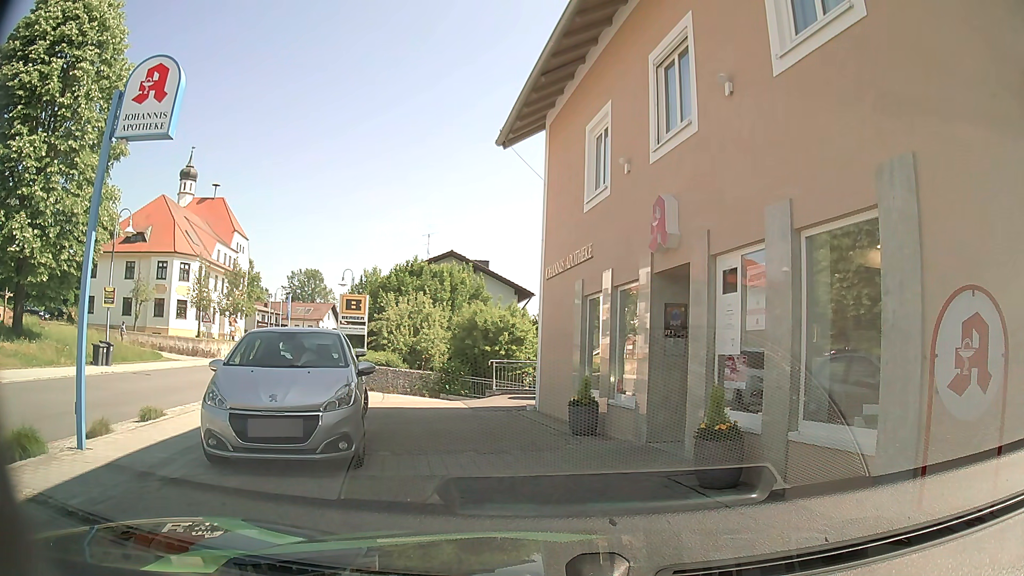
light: Day
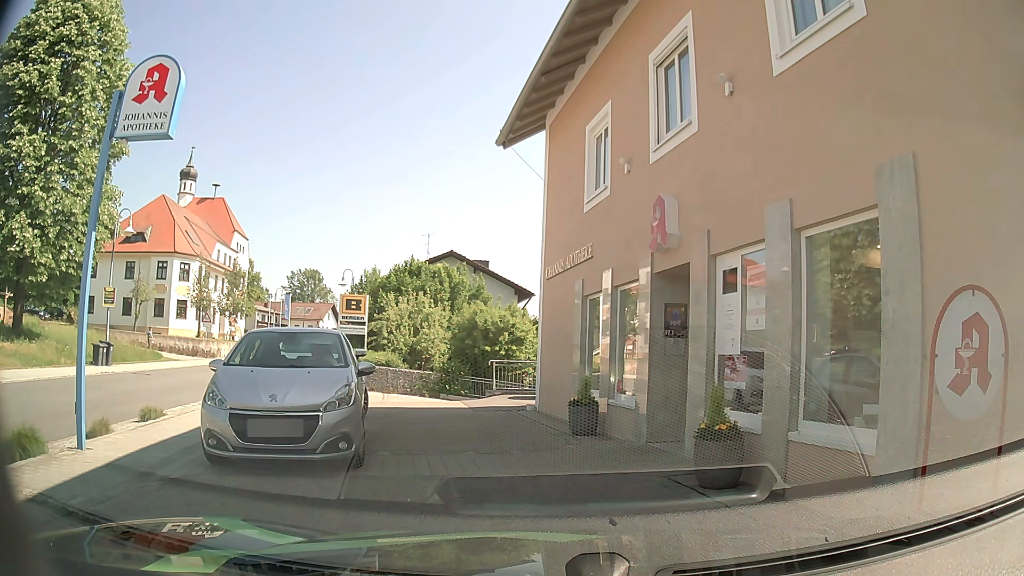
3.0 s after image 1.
(0.0, 0.0) m; 0°
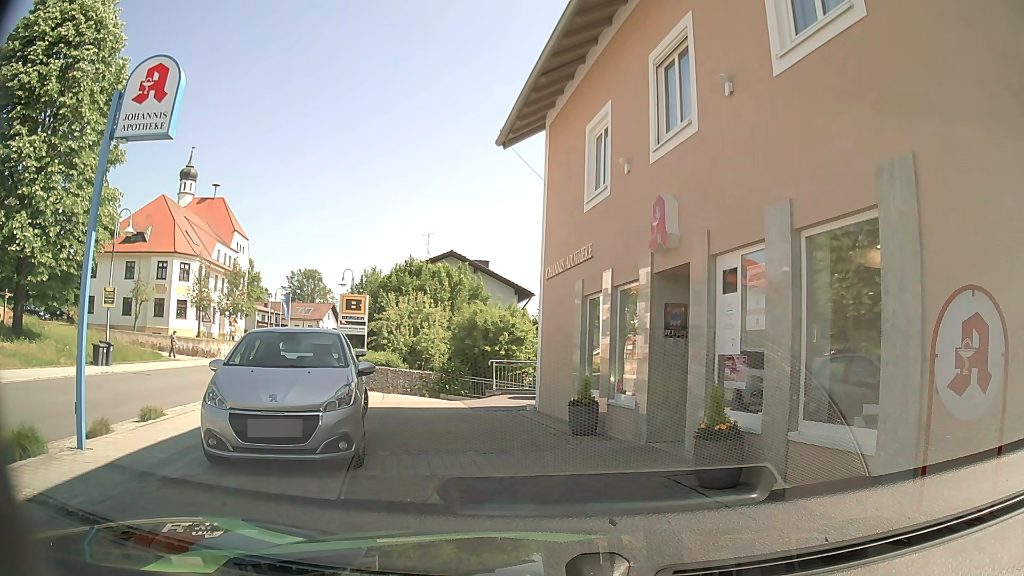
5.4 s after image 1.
(0.0, 0.0) m; 0°
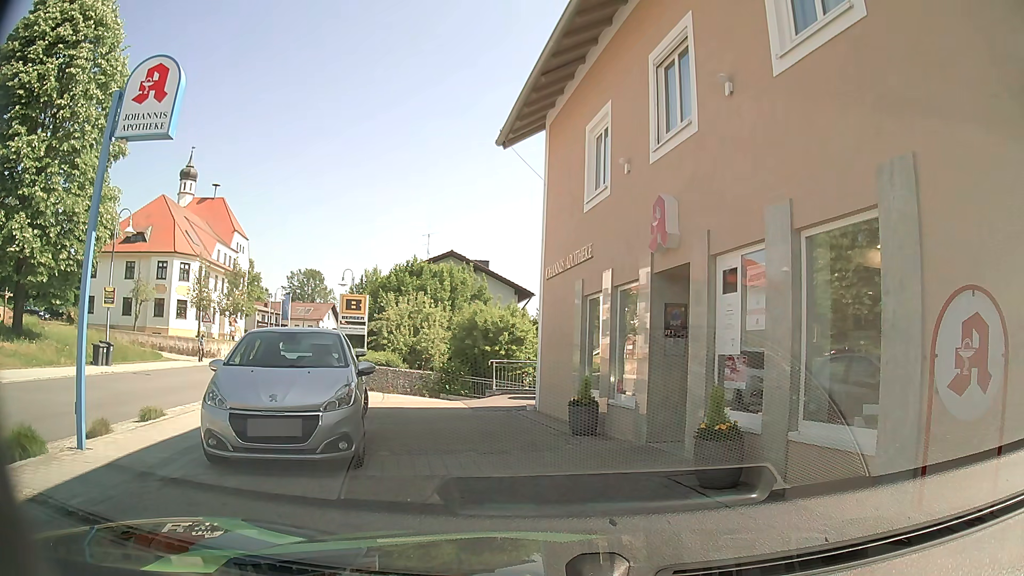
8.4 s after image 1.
(0.0, 0.0) m; 0°
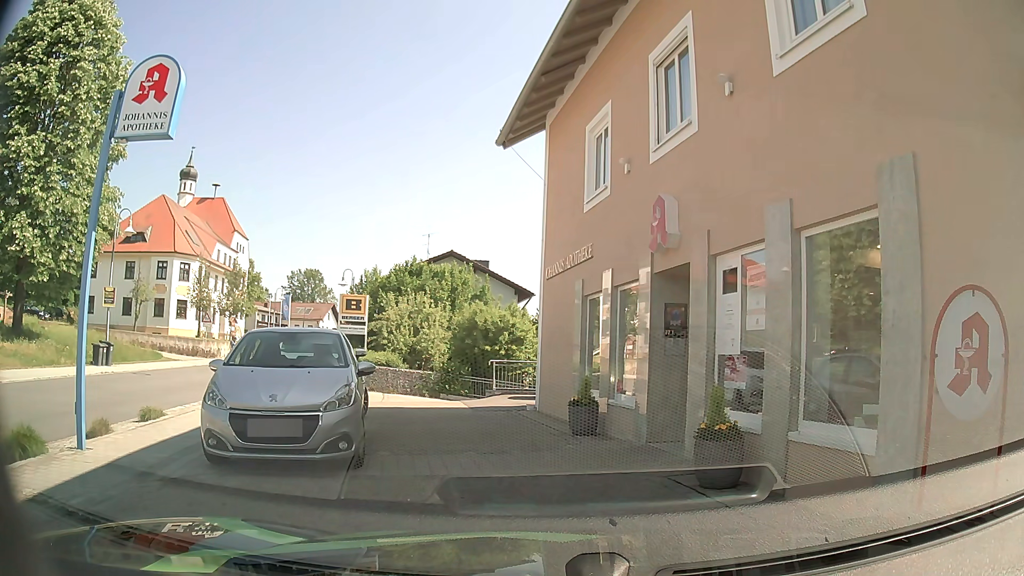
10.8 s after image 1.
(0.0, 0.0) m; 0°
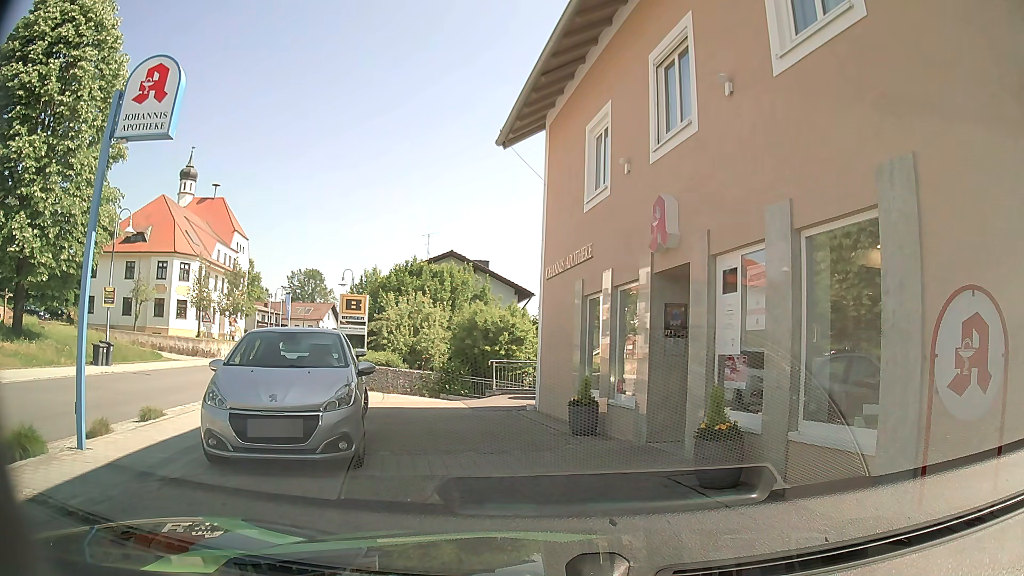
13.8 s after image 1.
(0.0, 0.0) m; 0°
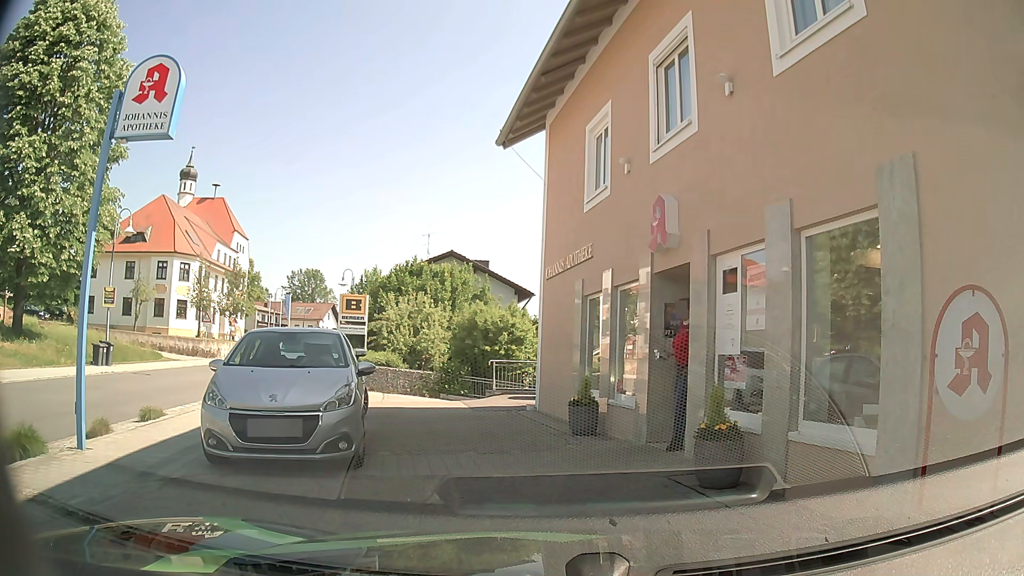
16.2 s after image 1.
(0.0, 0.0) m; 0°
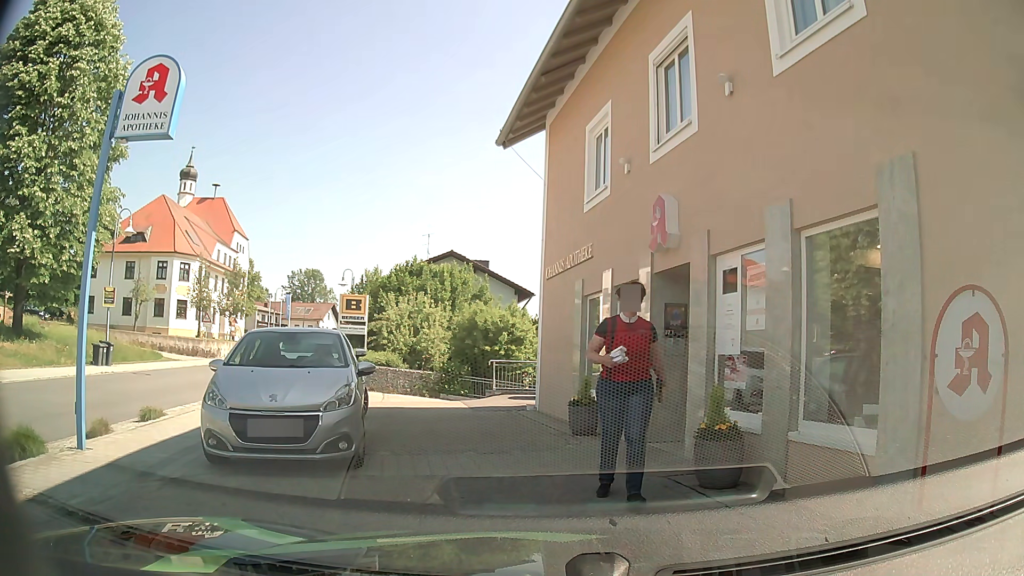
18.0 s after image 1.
(0.0, 0.0) m; 0°
